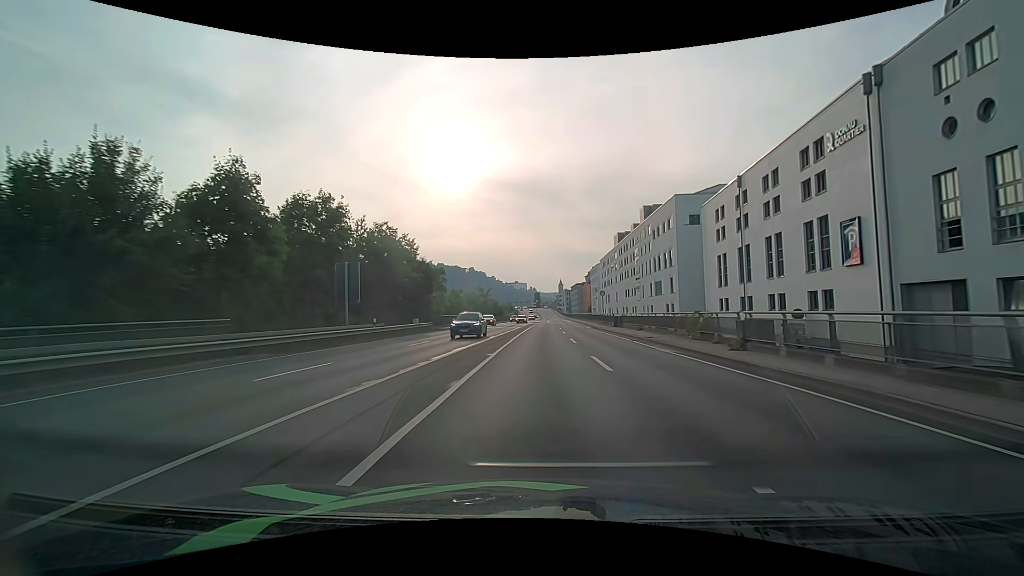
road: primary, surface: asphalt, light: Day
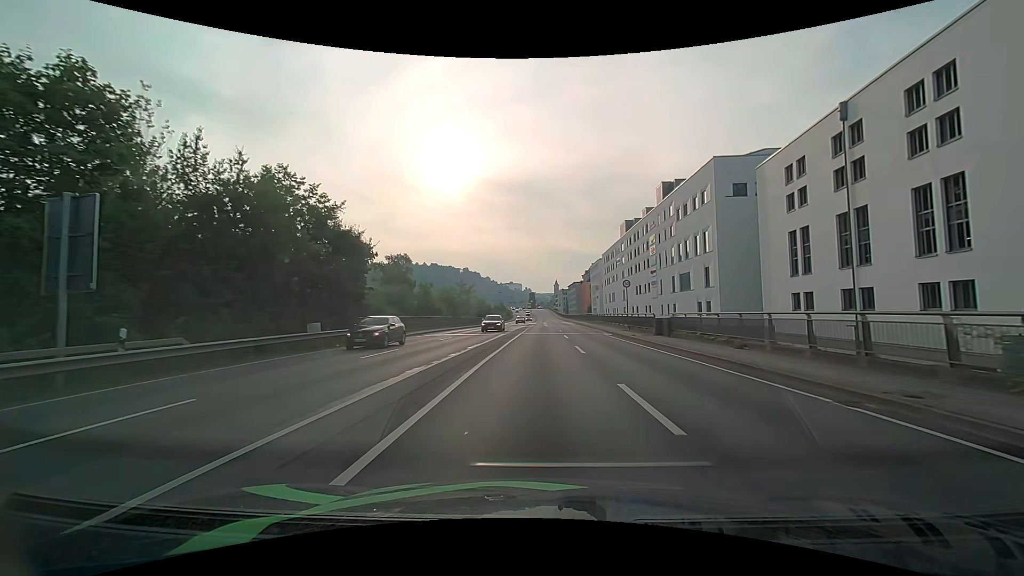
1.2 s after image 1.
(+0.1, +18.2) m; +1°
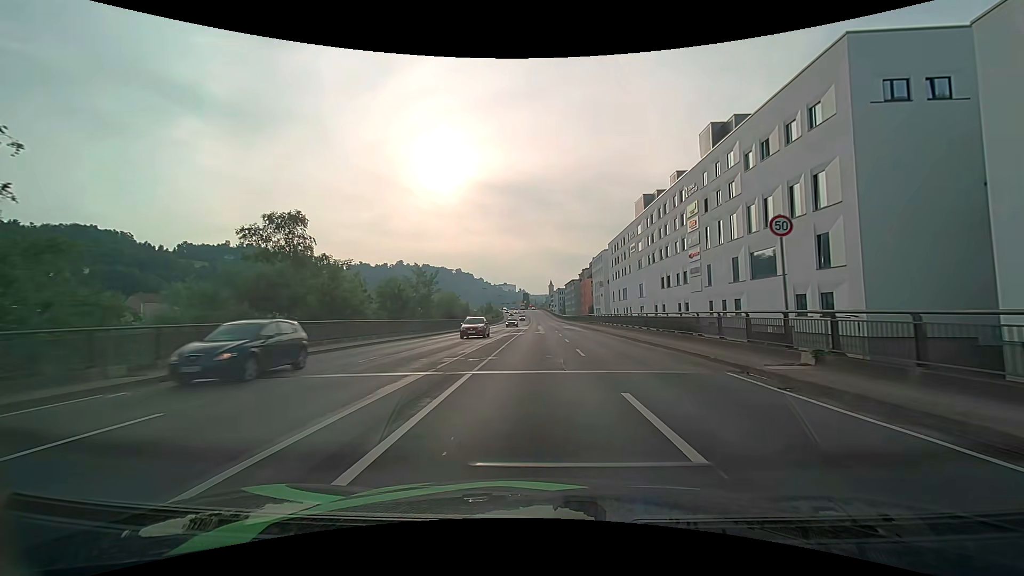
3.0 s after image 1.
(+0.1, +24.9) m; 0°
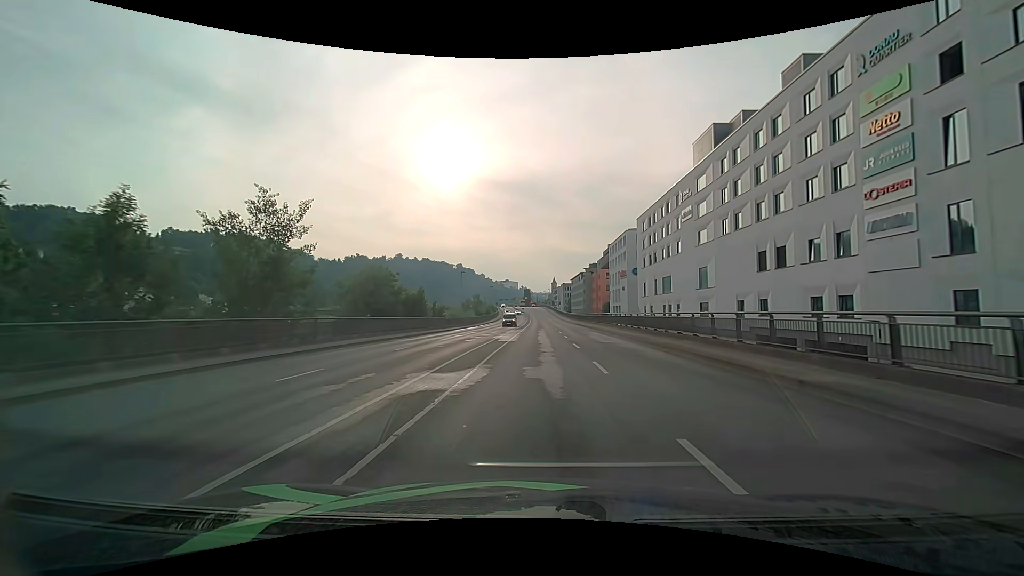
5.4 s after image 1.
(+0.1, +32.3) m; 0°
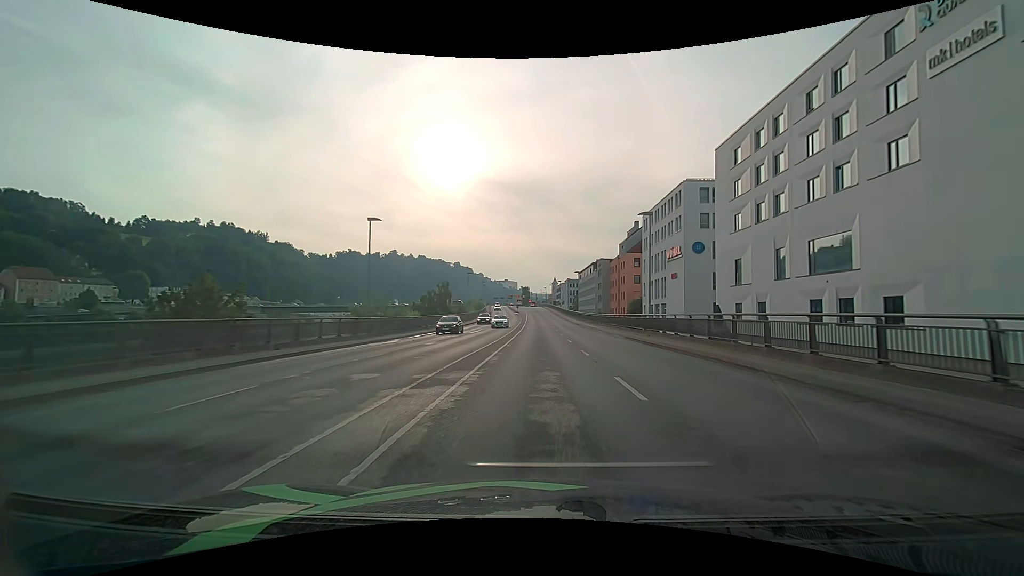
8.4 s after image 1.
(0.0, +39.8) m; 0°
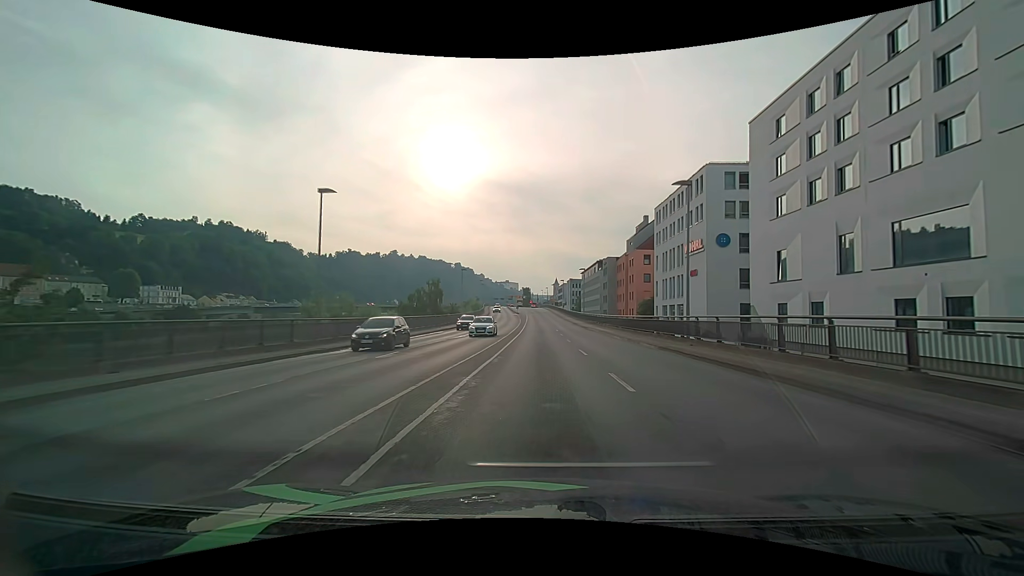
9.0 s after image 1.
(0.0, +7.8) m; 0°
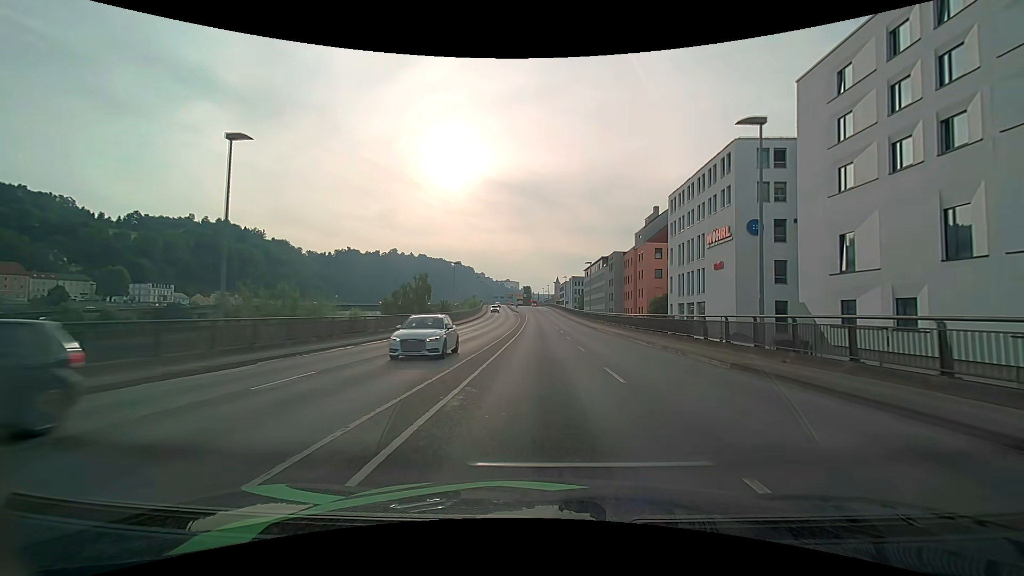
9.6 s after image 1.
(0.0, +7.7) m; 0°
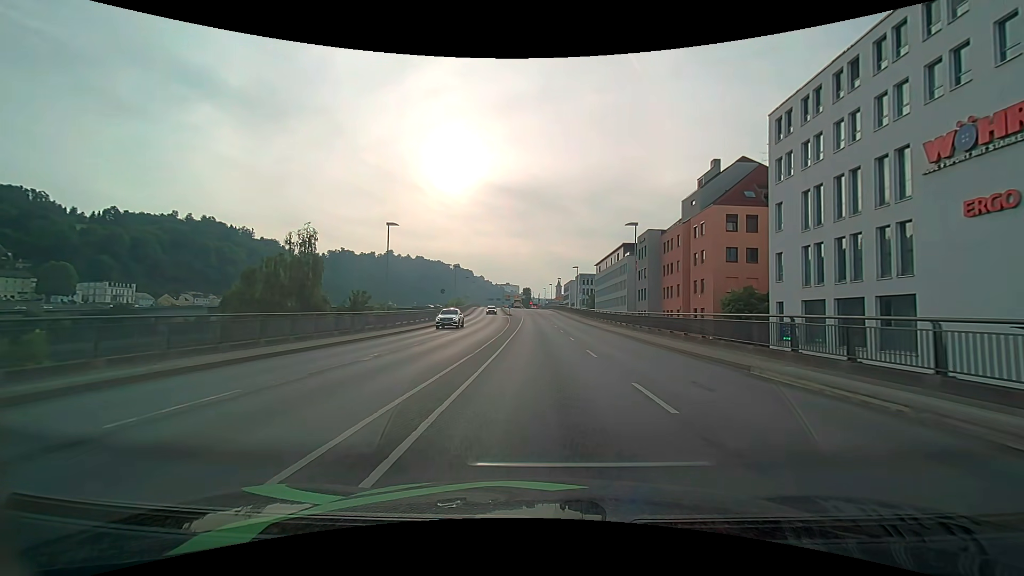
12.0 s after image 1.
(0.0, +30.5) m; 0°
(0, +10) (0, +20) (0, +30) (0, +40) (0, +50) (0, +60) (-1, +70) (-1, +80) (-3, +90) (-4, +100) m
